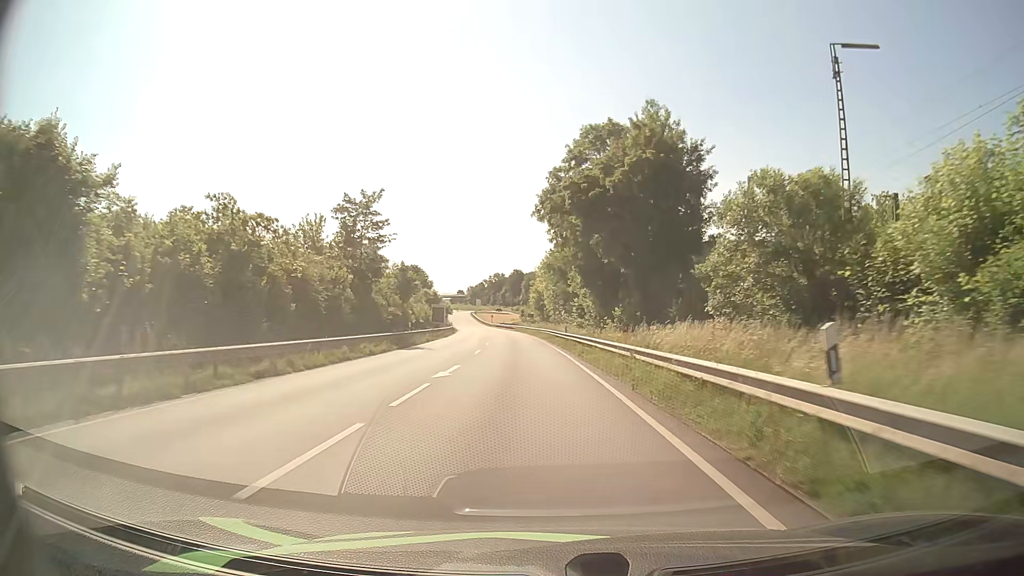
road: primary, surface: asphalt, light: Day
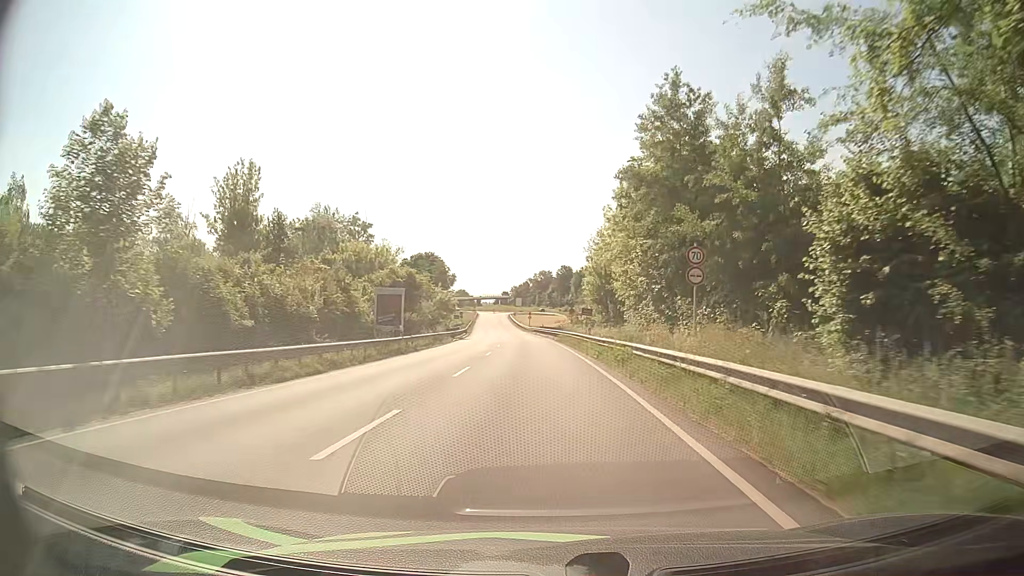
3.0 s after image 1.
(-1.7, +46.9) m; -5°
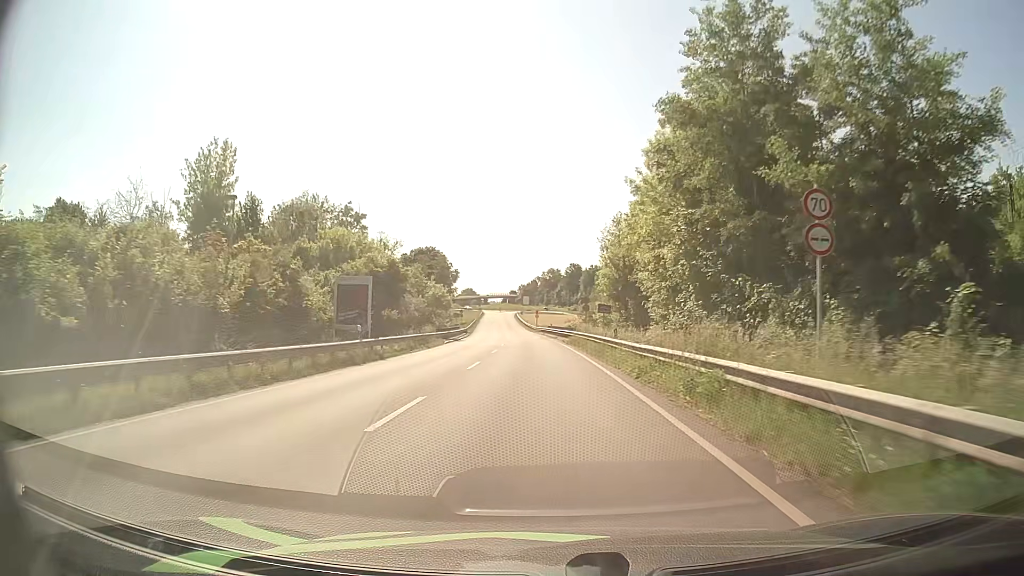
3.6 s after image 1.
(0.0, +9.3) m; 0°
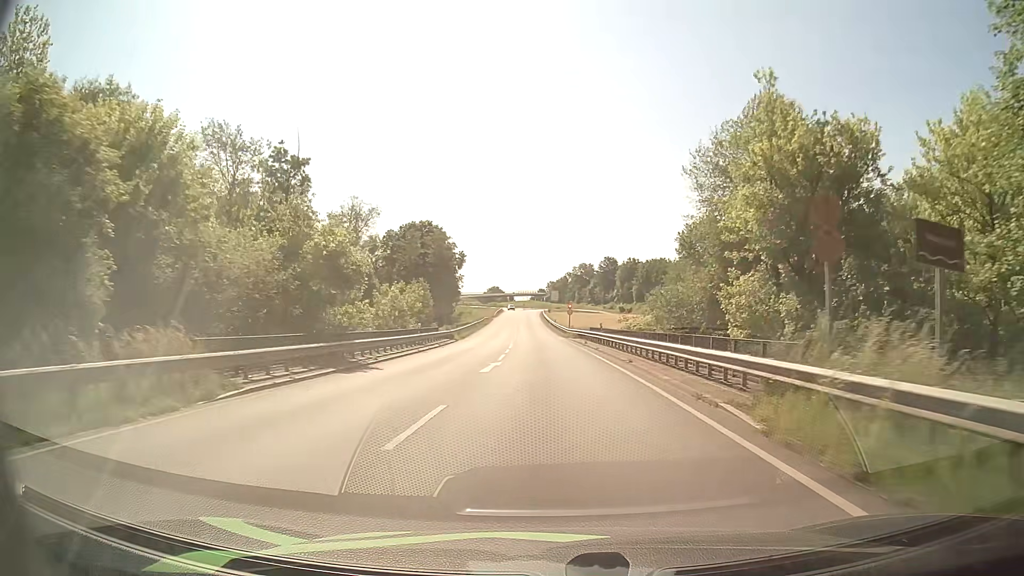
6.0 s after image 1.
(-1.0, +37.4) m; -3°
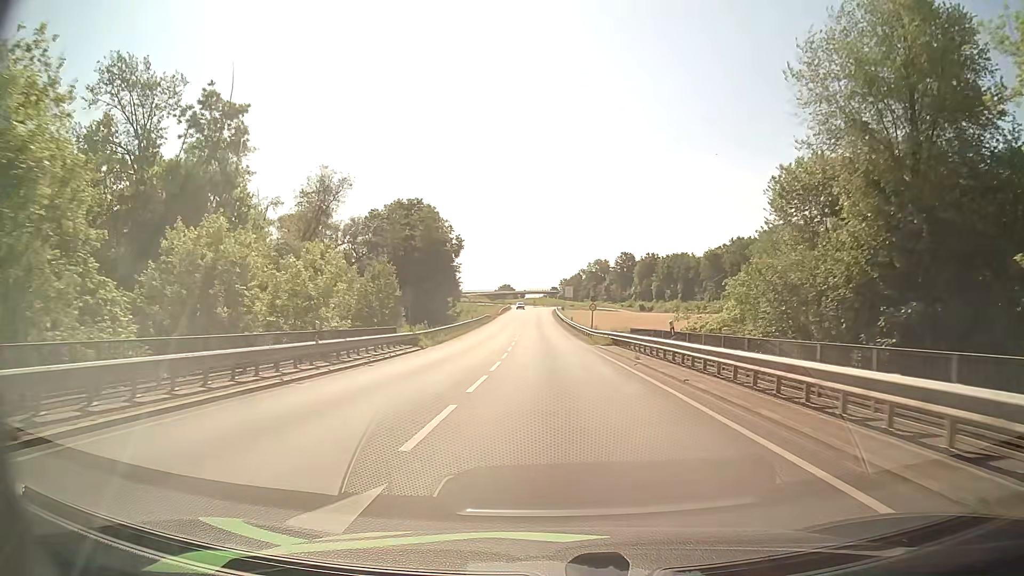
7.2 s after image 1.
(-0.2, +18.7) m; -1°
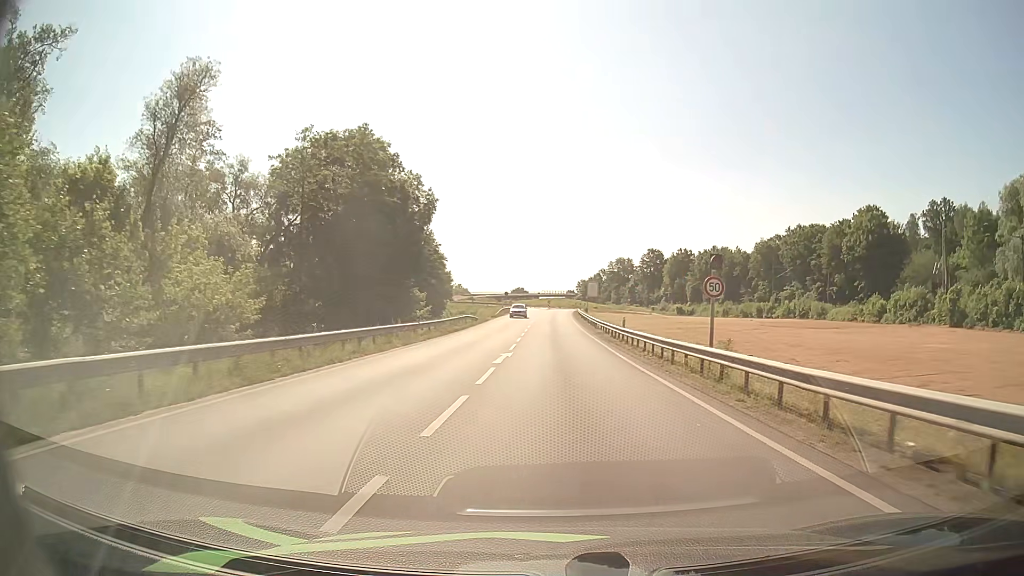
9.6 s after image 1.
(-0.6, +35.4) m; -2°
